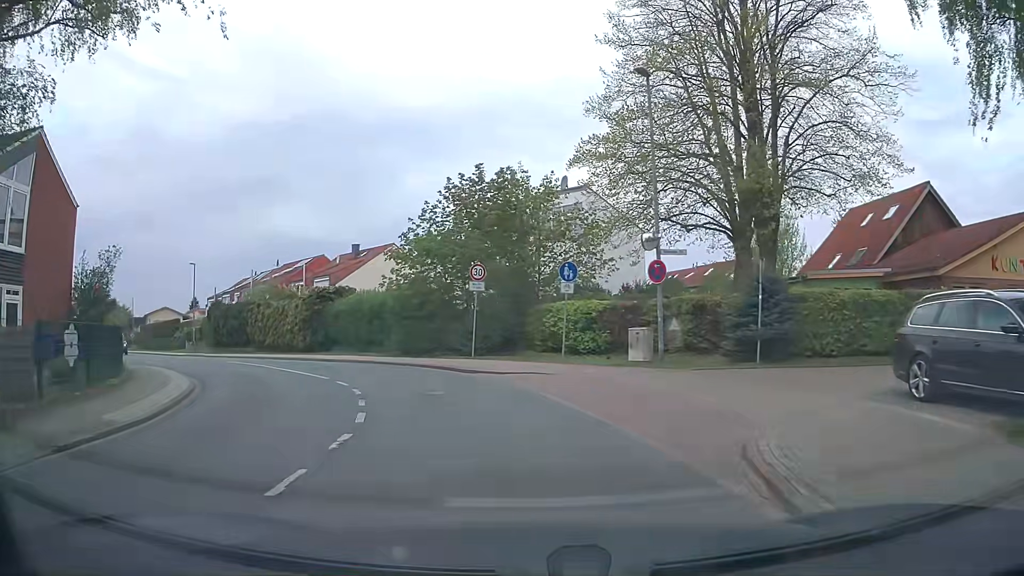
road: unclassified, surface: asphalt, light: Day
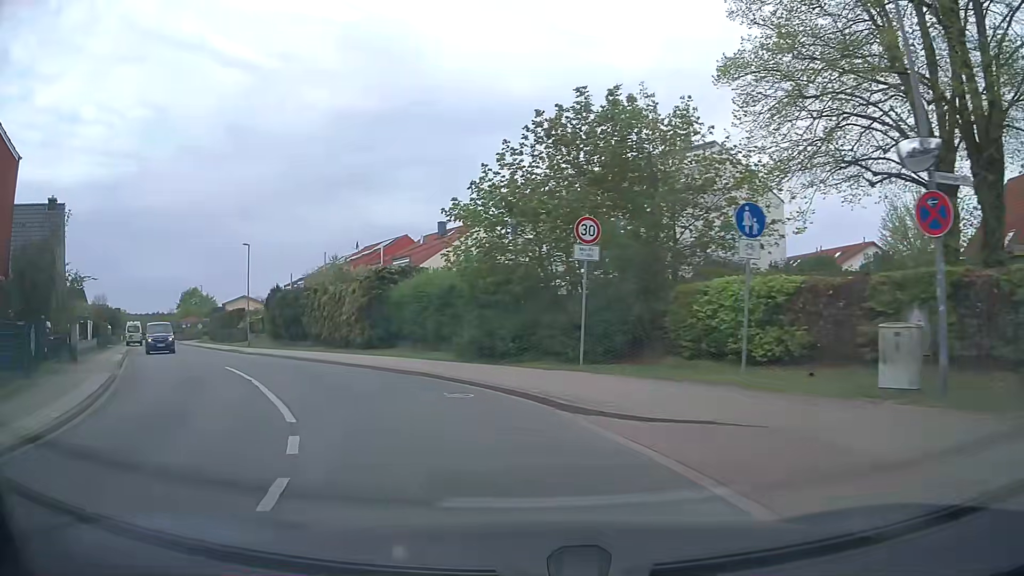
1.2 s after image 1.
(-0.5, +8.9) m; -8°
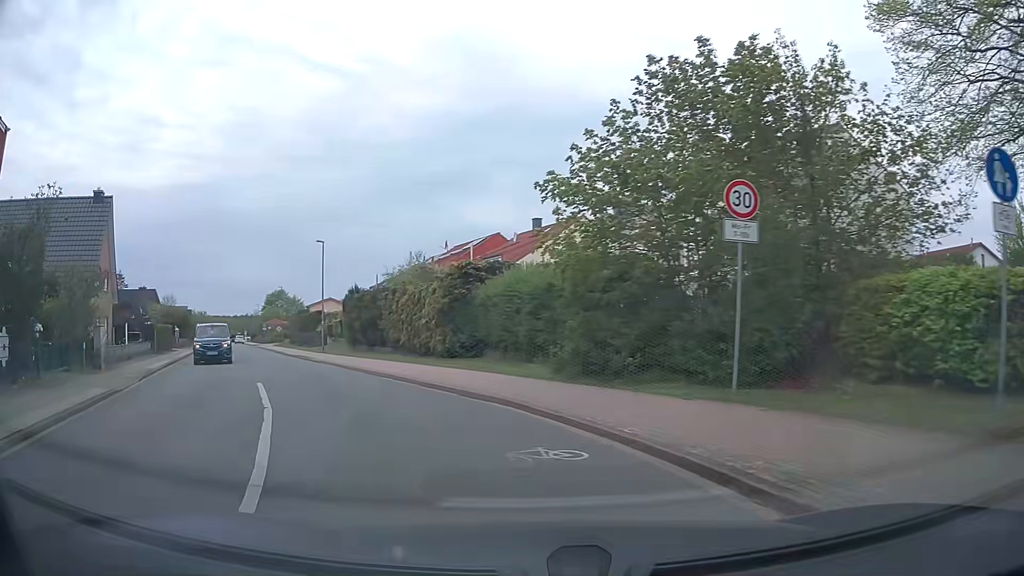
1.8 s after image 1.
(-0.4, +4.4) m; -9°
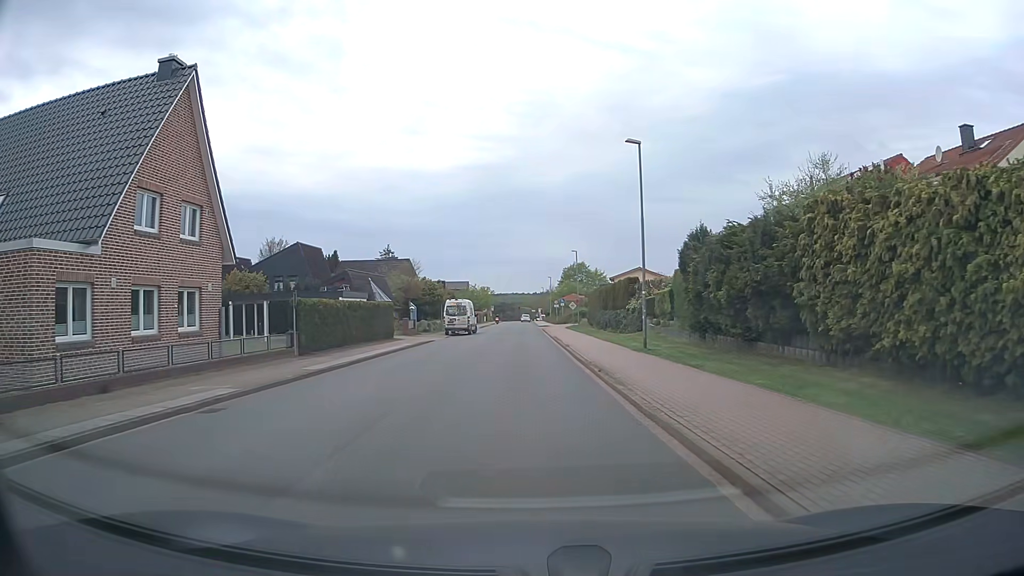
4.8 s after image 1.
(-6.5, +21.4) m; -25°
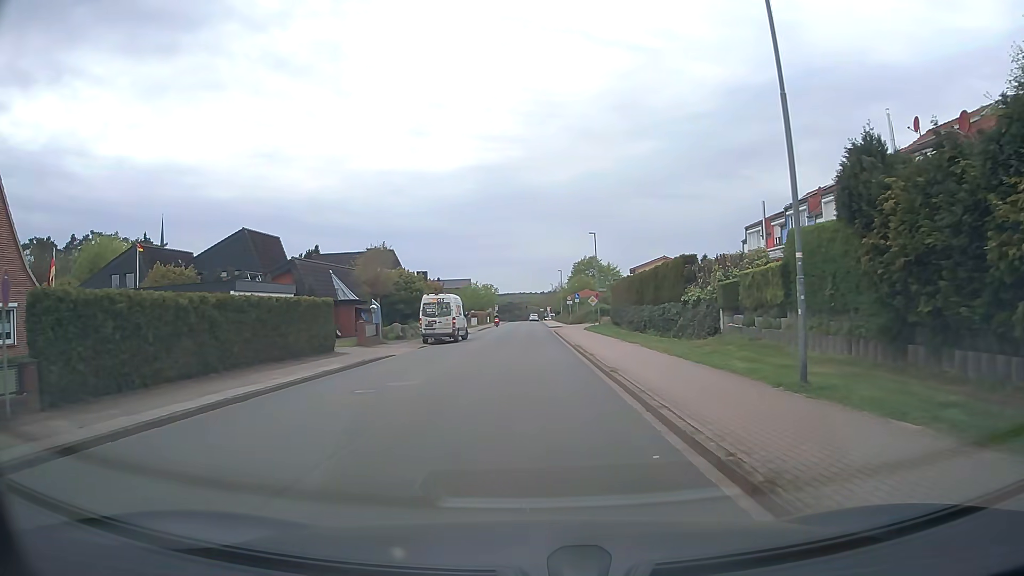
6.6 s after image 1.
(-0.1, +14.1) m; -1°
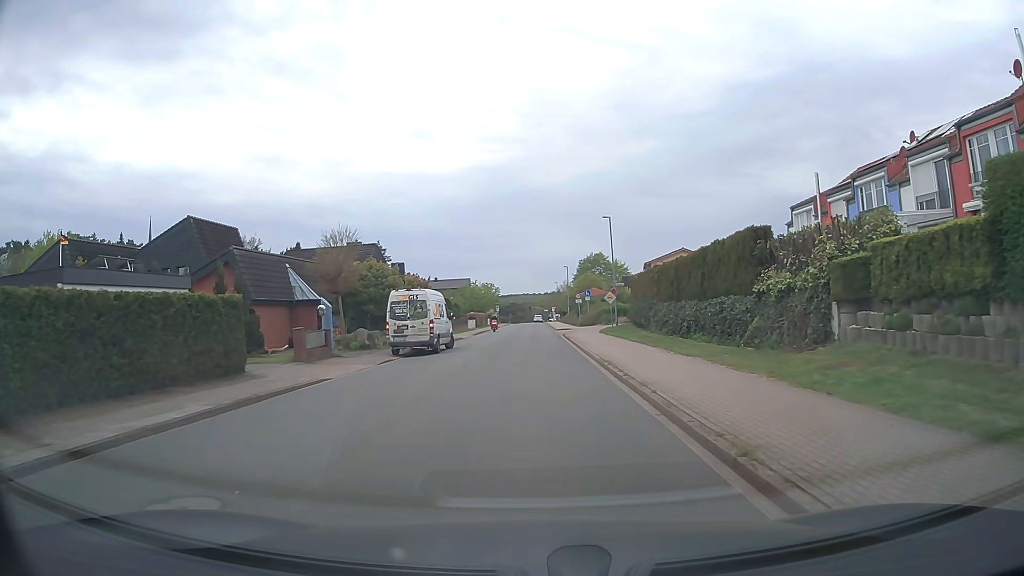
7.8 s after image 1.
(0.0, +9.3) m; 0°
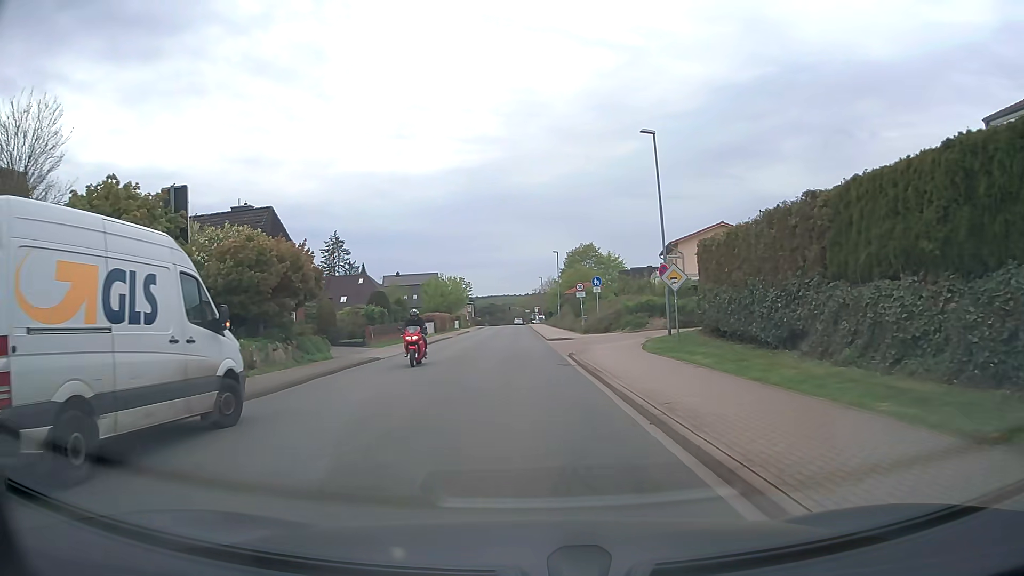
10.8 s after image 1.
(+0.1, +22.8) m; +1°
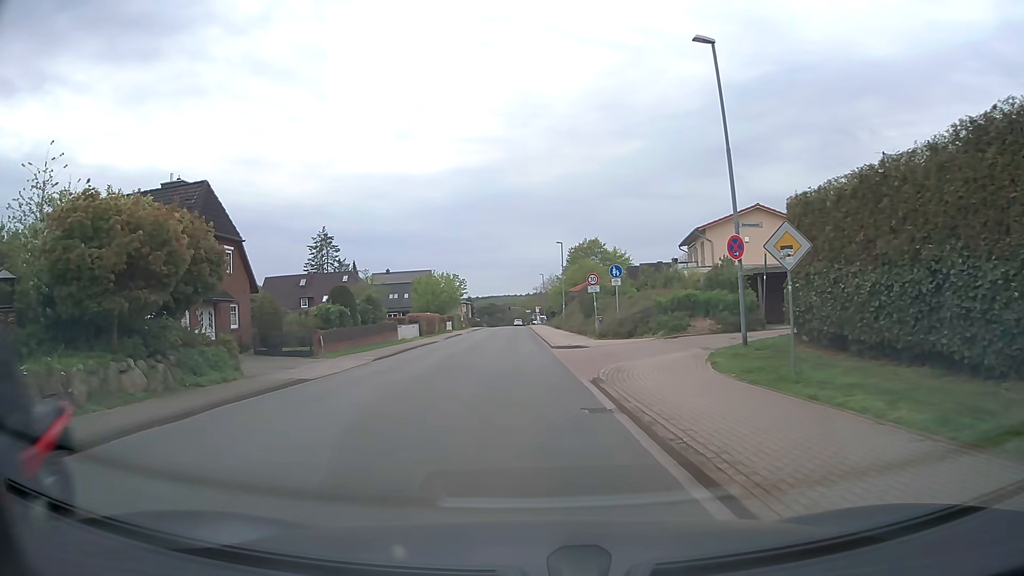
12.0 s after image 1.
(+0.1, +9.0) m; 0°
(0, +10) (-1, +20) (-1, +30) (-1, +40) (-1, +50) (-1, +60) (-2, +70) (-2, +80) (-2, +90) (-2, +100) m
